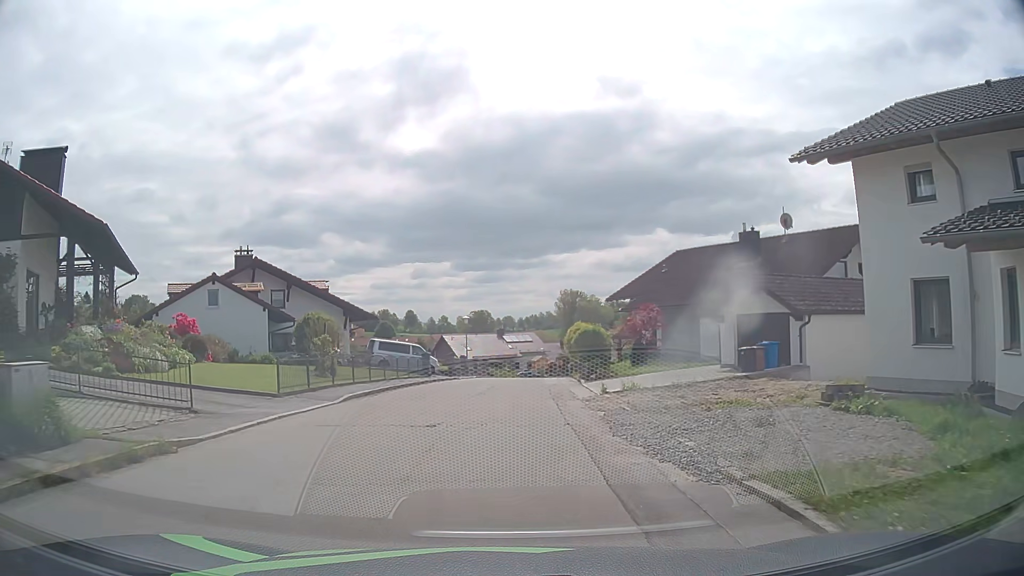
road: residential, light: Day
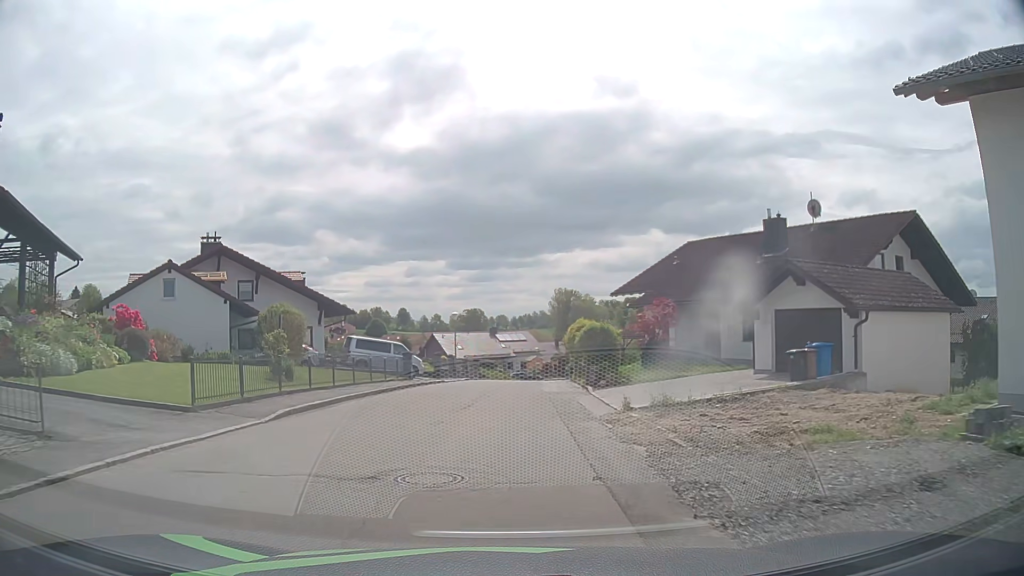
(0.0, +4.6) m; 0°
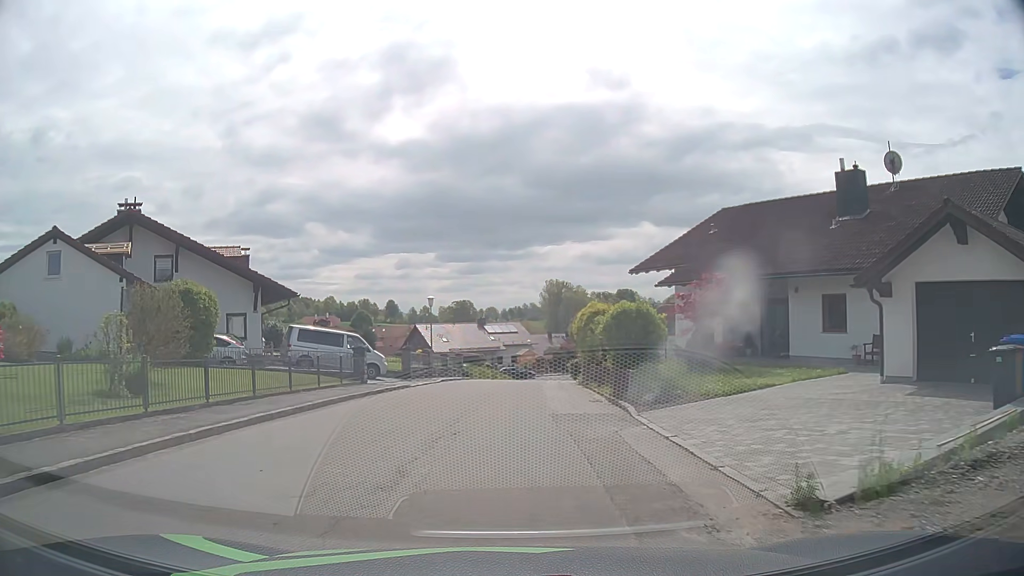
(+0.1, +9.0) m; +1°
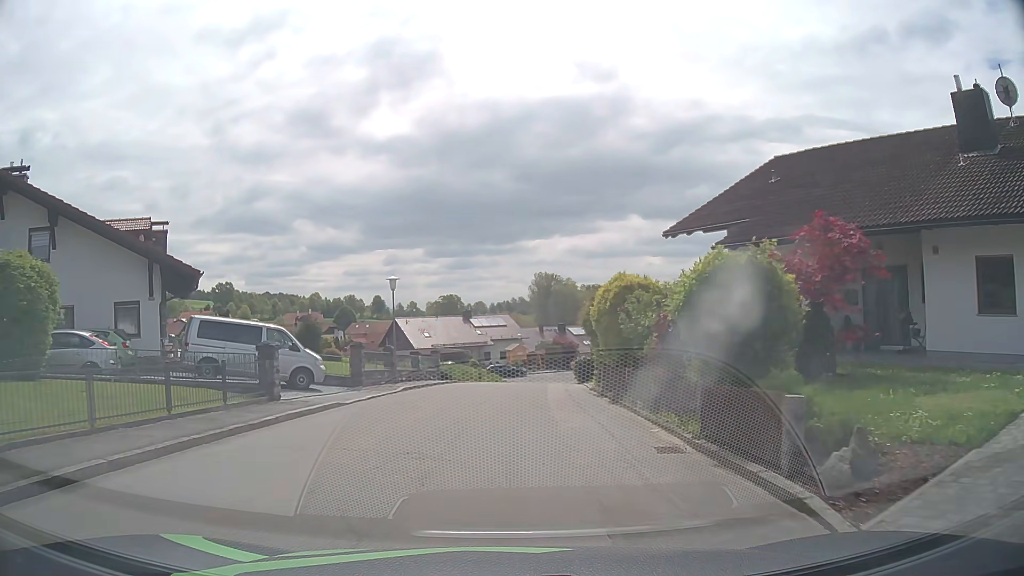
(0.0, +8.9) m; 0°
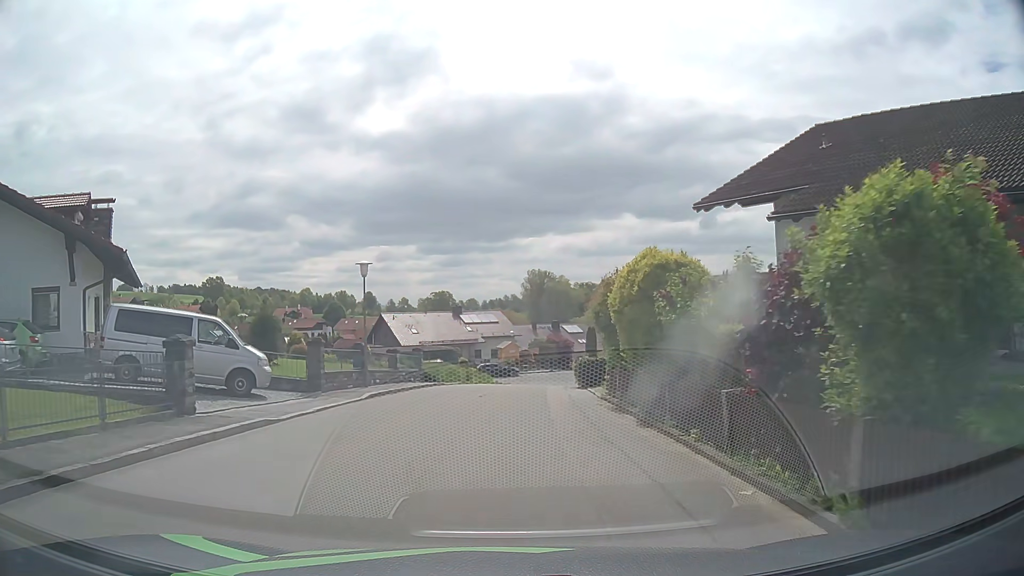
(+0.1, +4.4) m; +1°
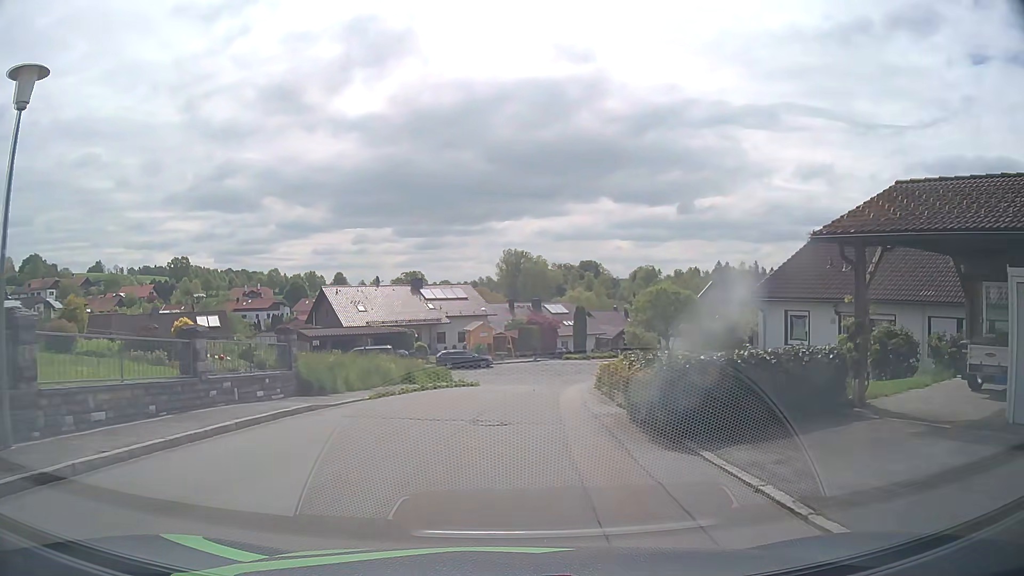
(+0.4, +17.8) m; +2°
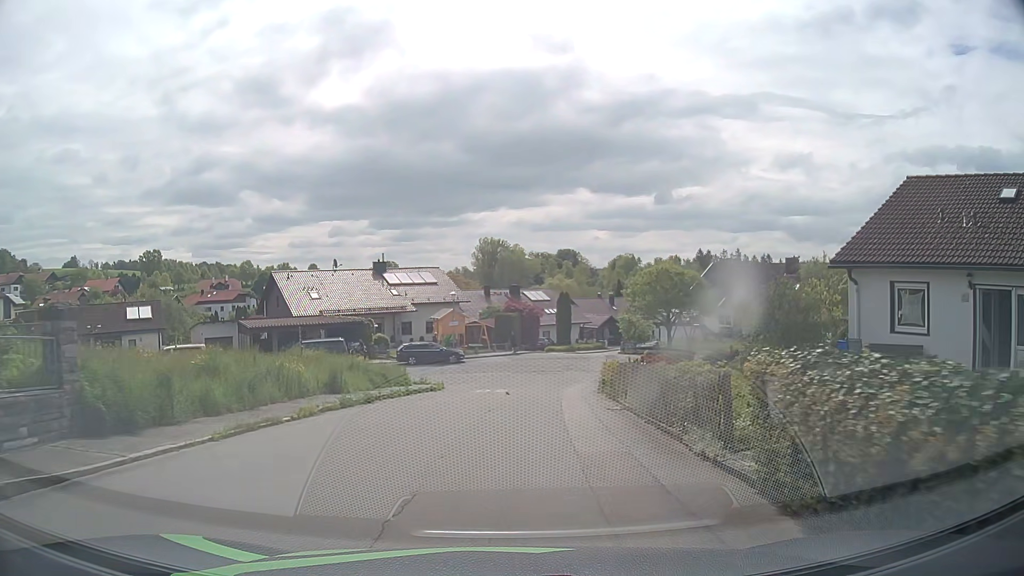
(+0.2, +8.9) m; +3°
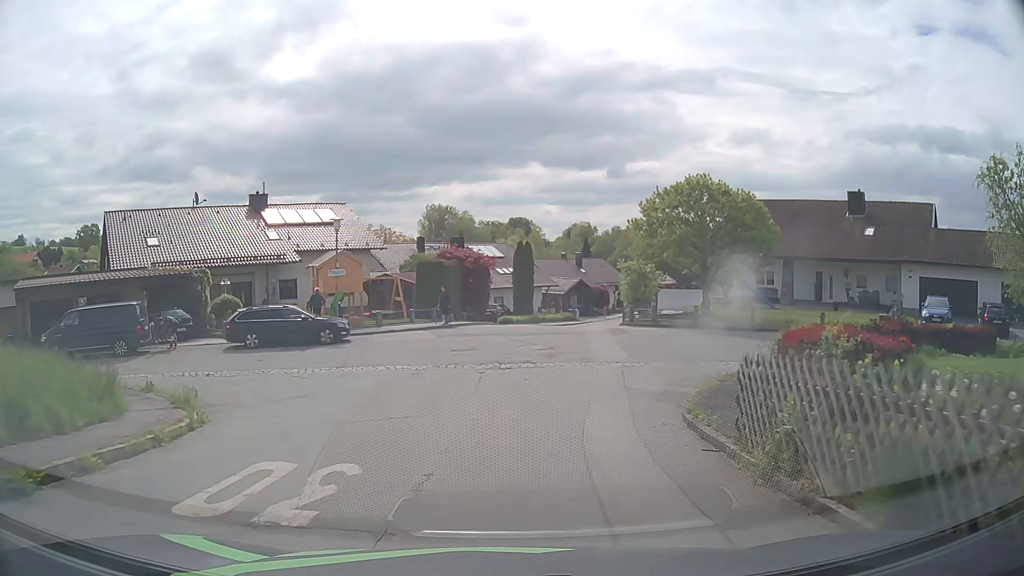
(+0.8, +21.3) m; +4°
(0, +10) (+4, +19) (+14, +22) (+23, +20) (+33, +16) (+41, +11) (+49, +5) (+56, -3) (+62, -10) (+68, -18) m
